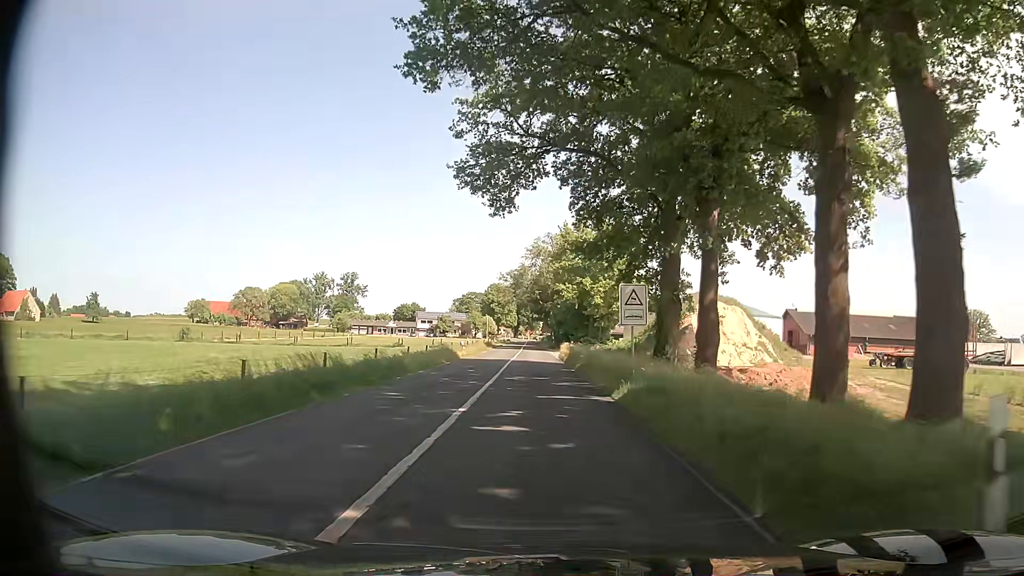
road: secondary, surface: asphalt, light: Day
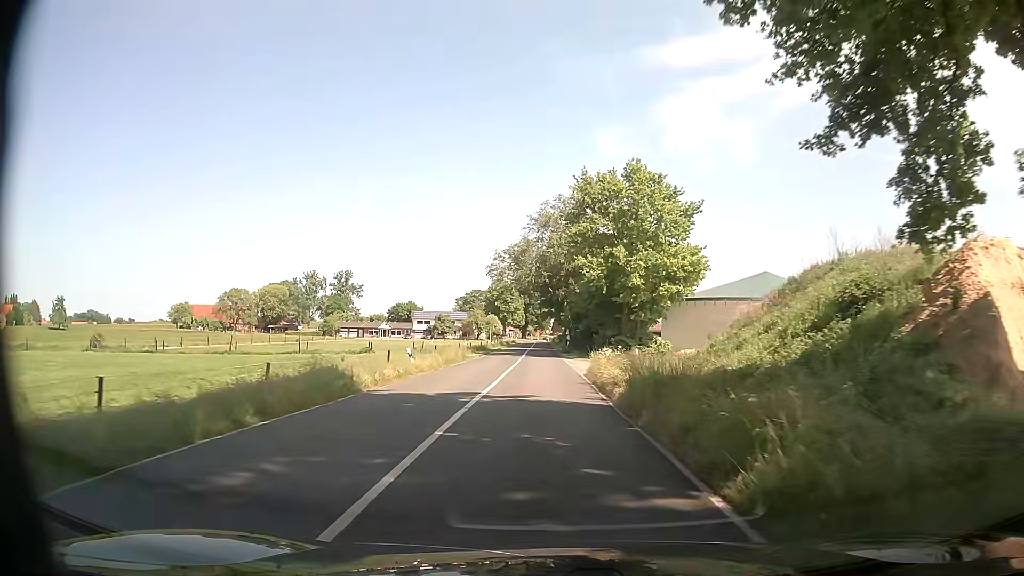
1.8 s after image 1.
(-0.4, +22.9) m; -1°
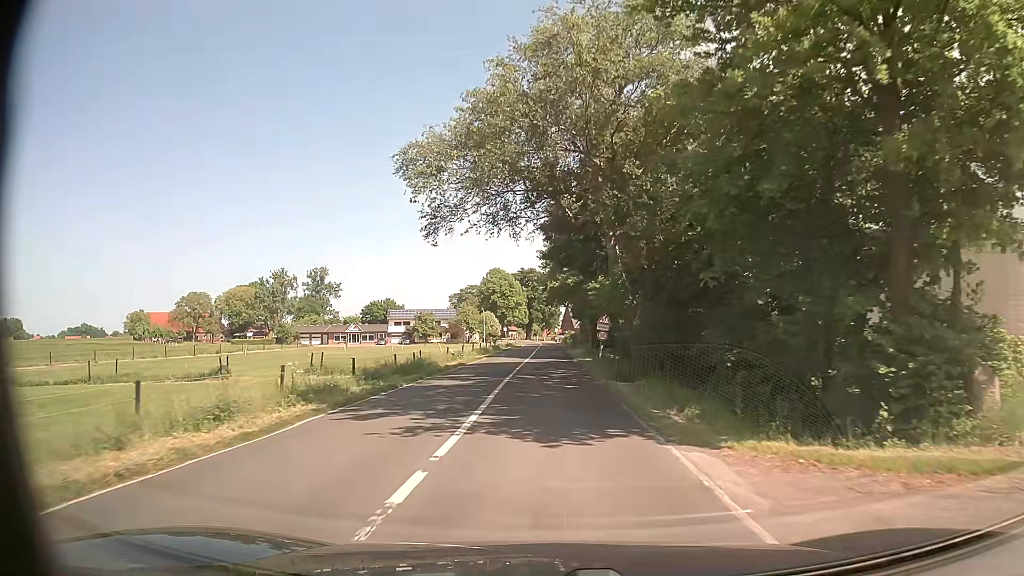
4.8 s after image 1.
(-0.6, +38.3) m; -1°
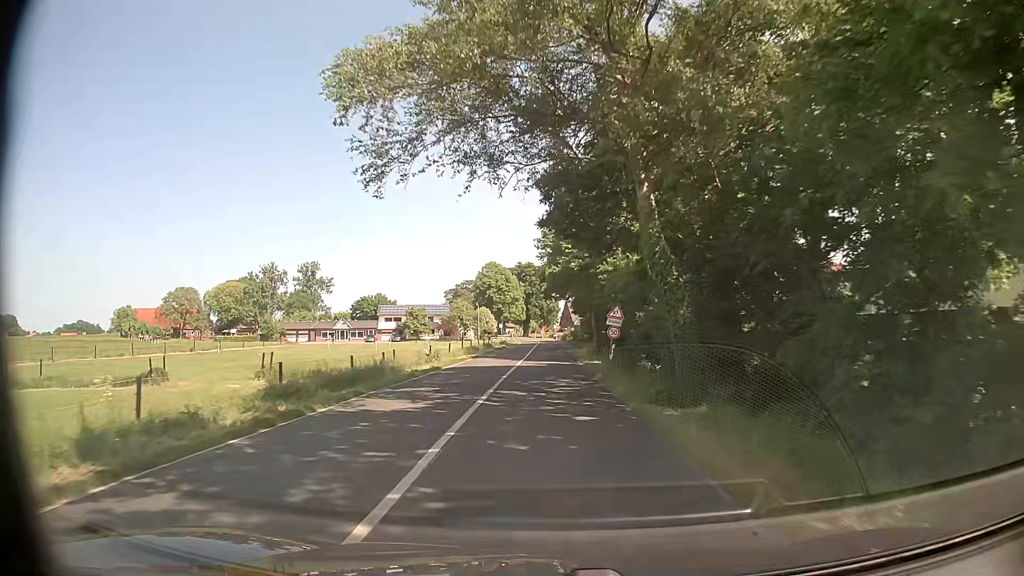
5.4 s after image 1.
(0.0, +7.6) m; 0°
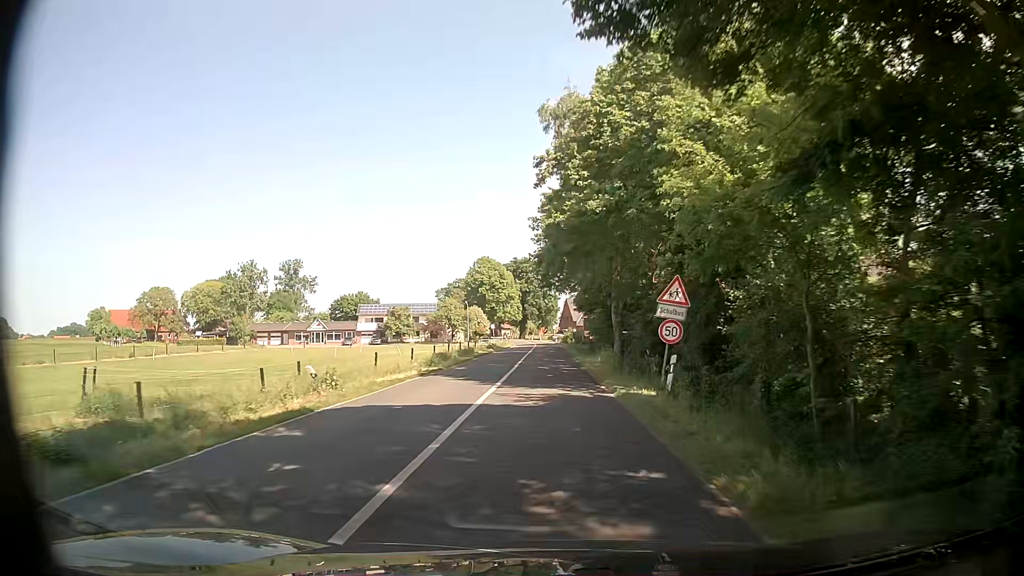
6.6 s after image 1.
(-0.1, +15.3) m; 0°
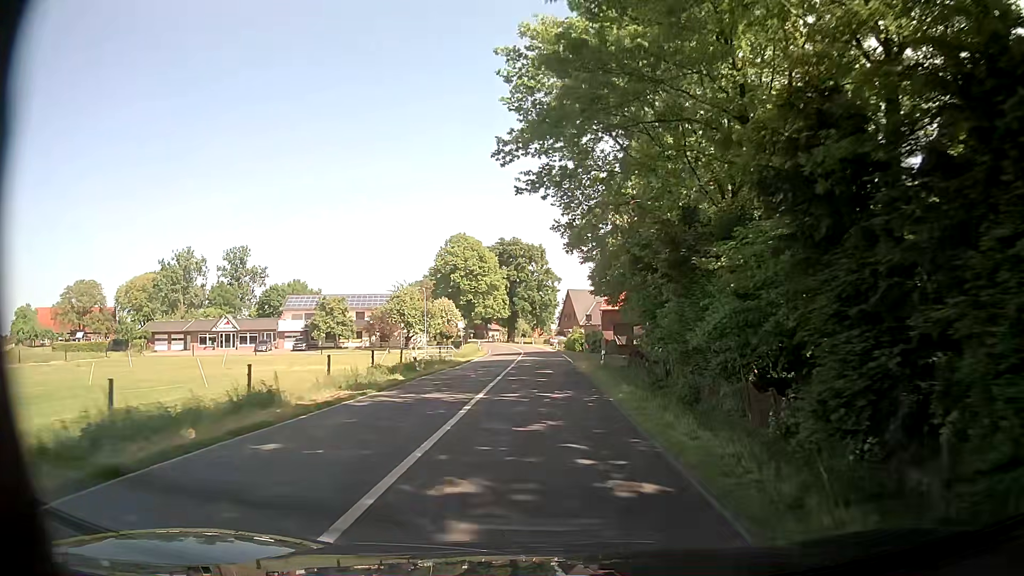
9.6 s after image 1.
(0.0, +38.1) m; +1°
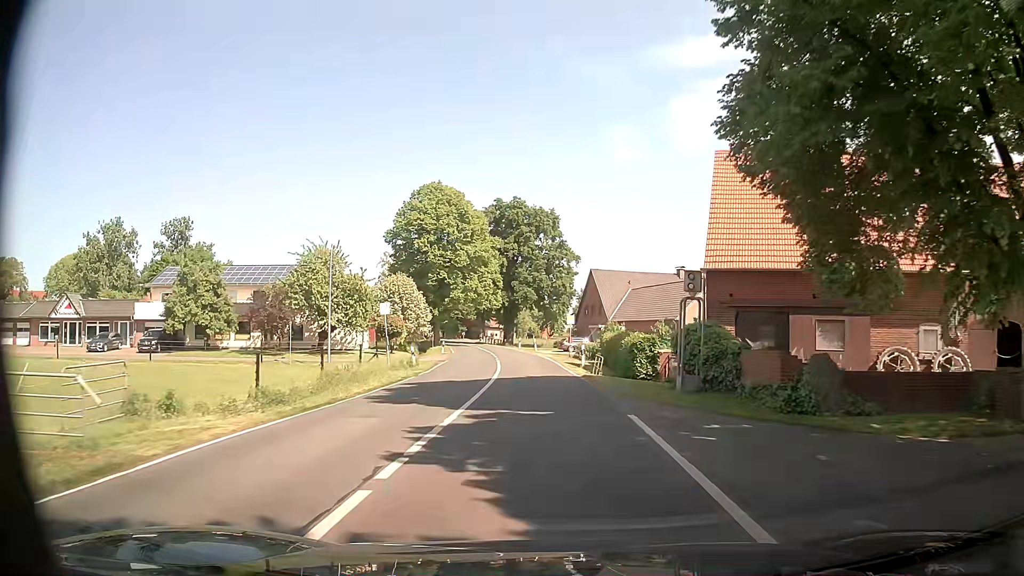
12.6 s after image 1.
(-0.3, +38.0) m; 0°
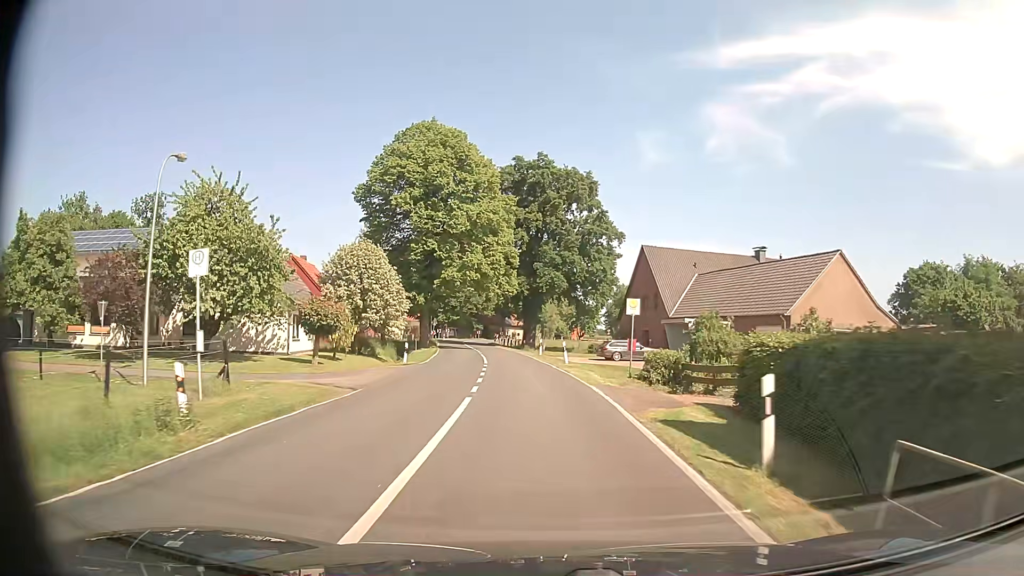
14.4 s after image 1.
(-0.7, +22.8) m; -3°
